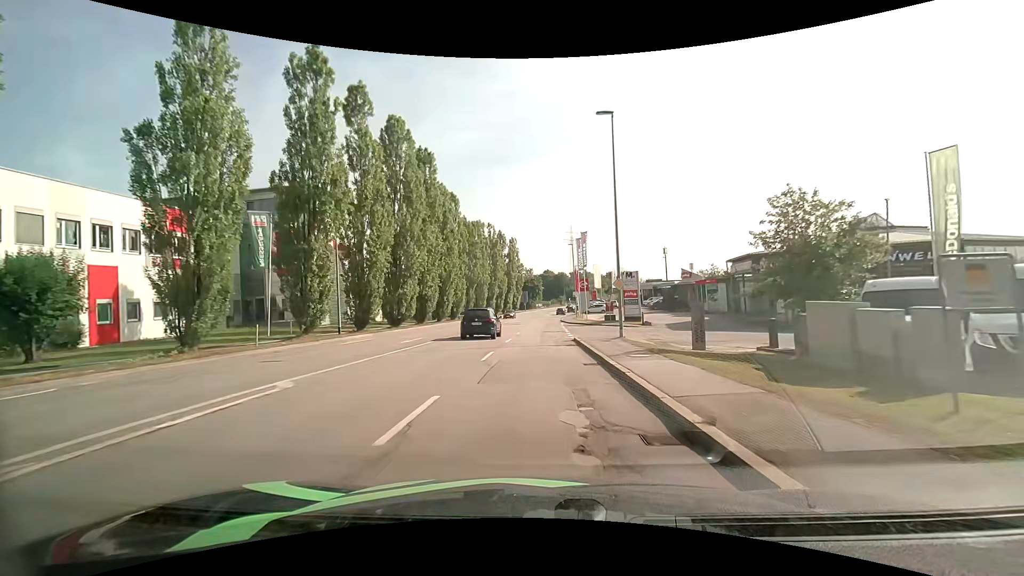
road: tertiary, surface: asphalt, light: Day
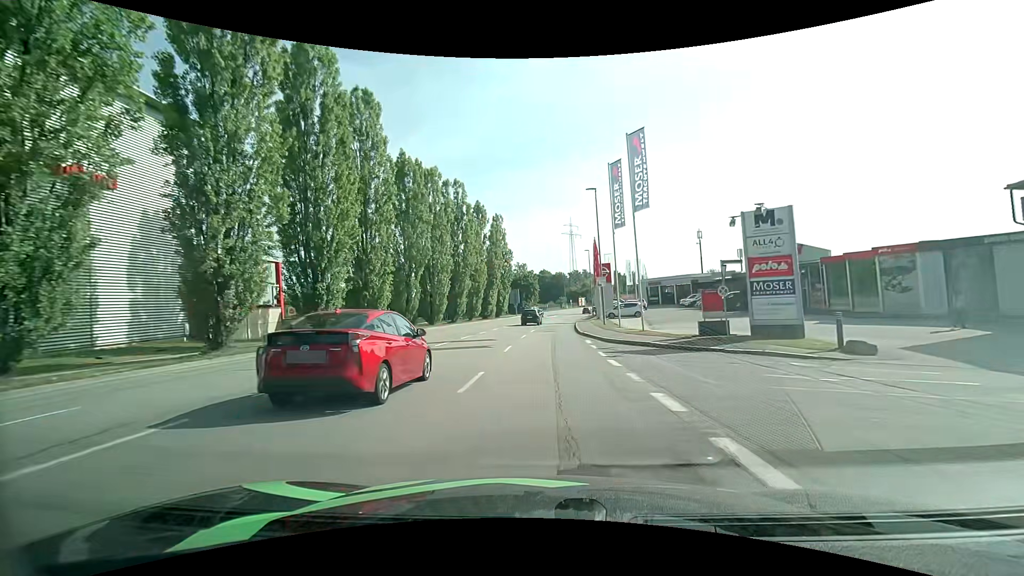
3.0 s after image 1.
(0.0, +32.4) m; +1°
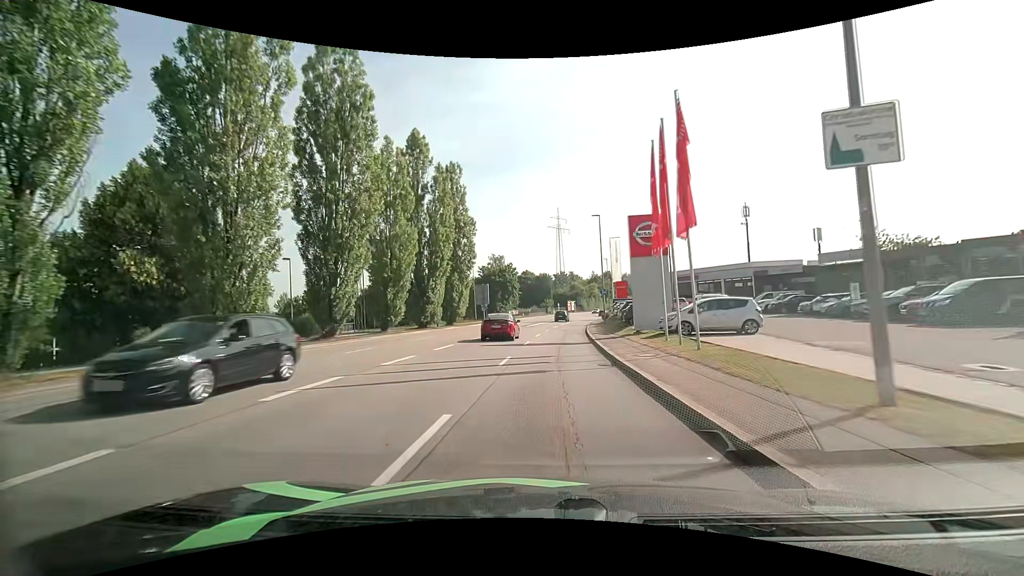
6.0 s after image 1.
(+0.3, +31.3) m; +1°
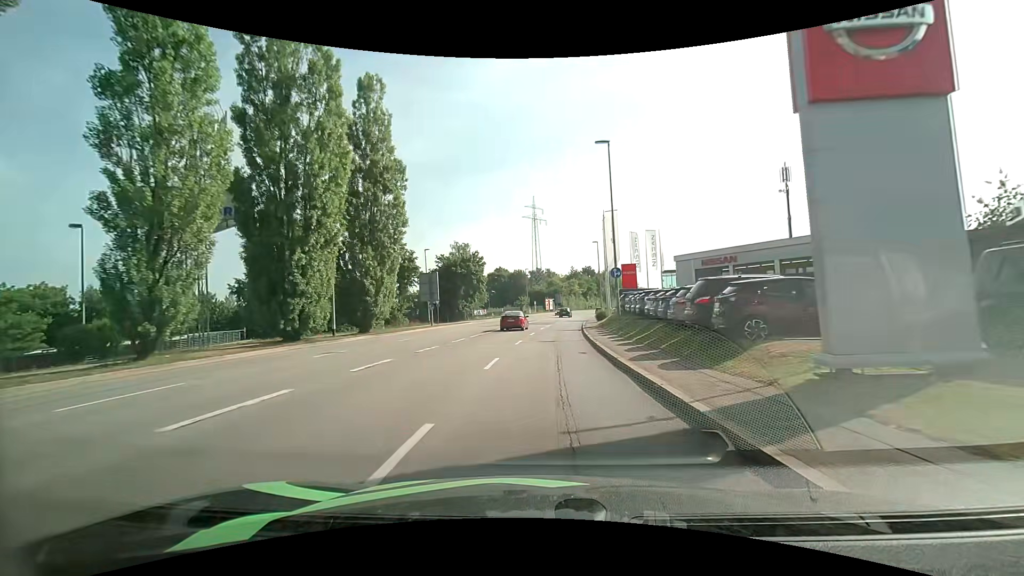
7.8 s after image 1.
(+0.6, +19.9) m; +3°
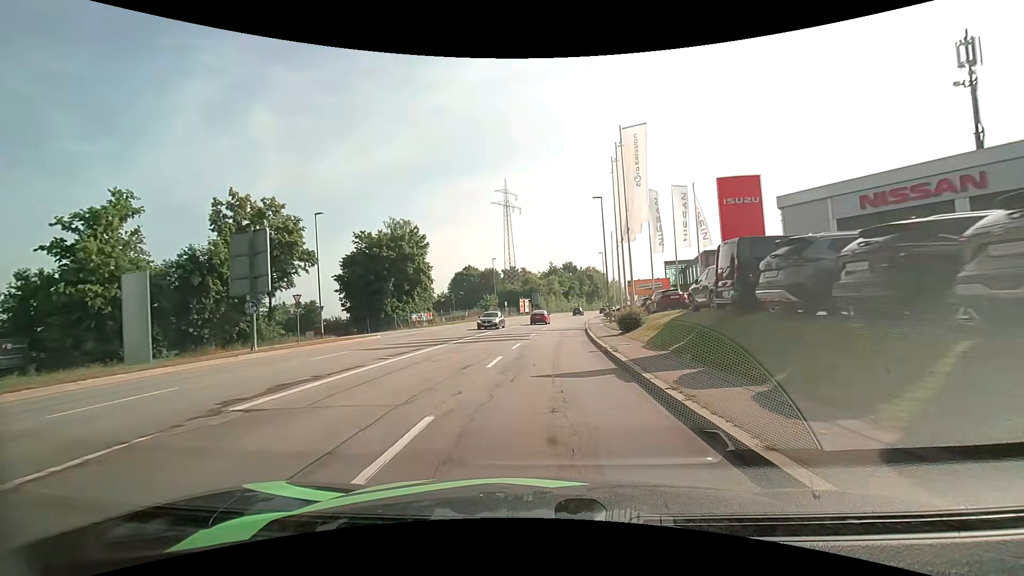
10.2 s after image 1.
(+0.7, +27.0) m; +3°
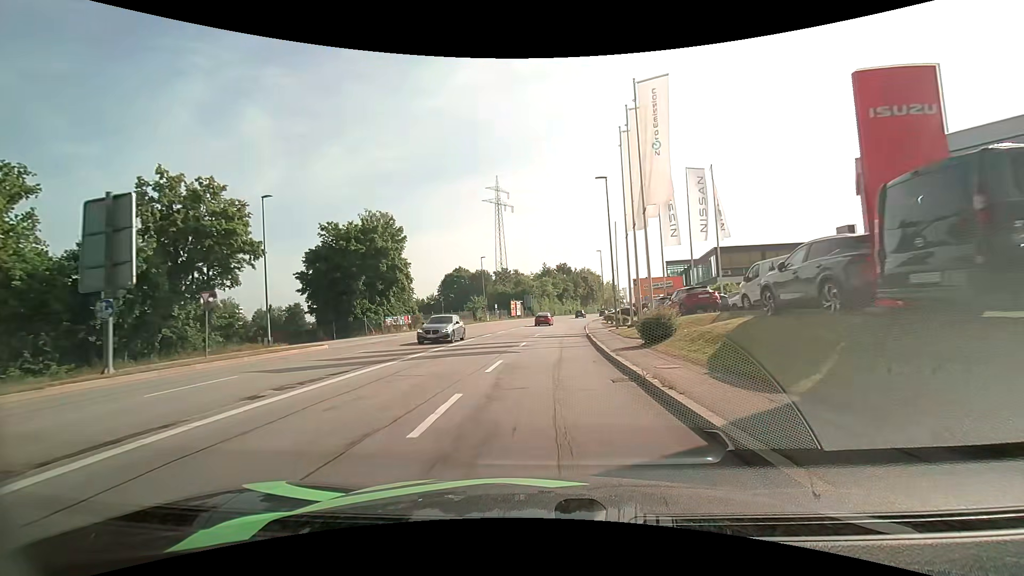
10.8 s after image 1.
(0.0, +6.8) m; 0°
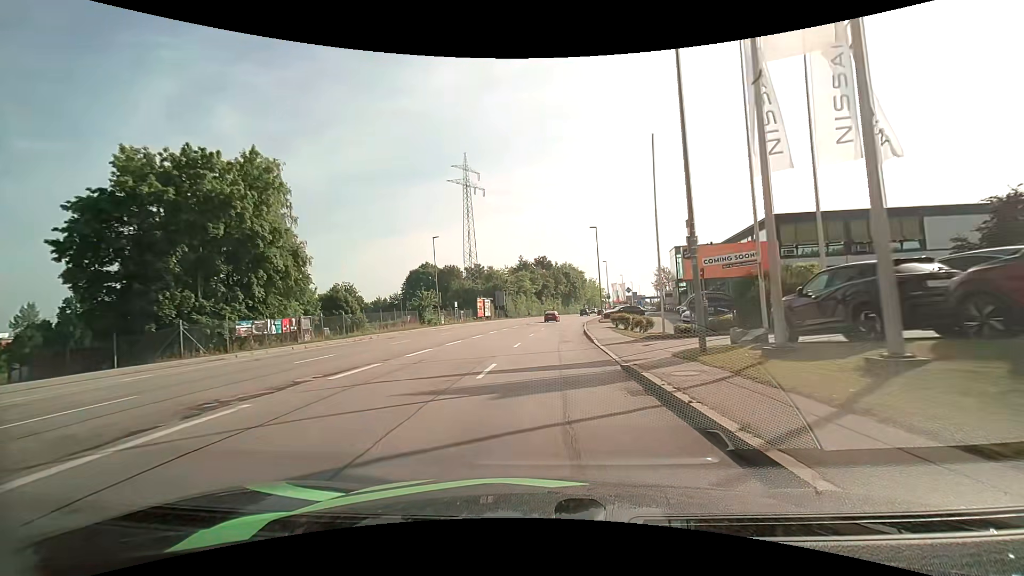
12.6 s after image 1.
(+0.5, +20.8) m; +3°
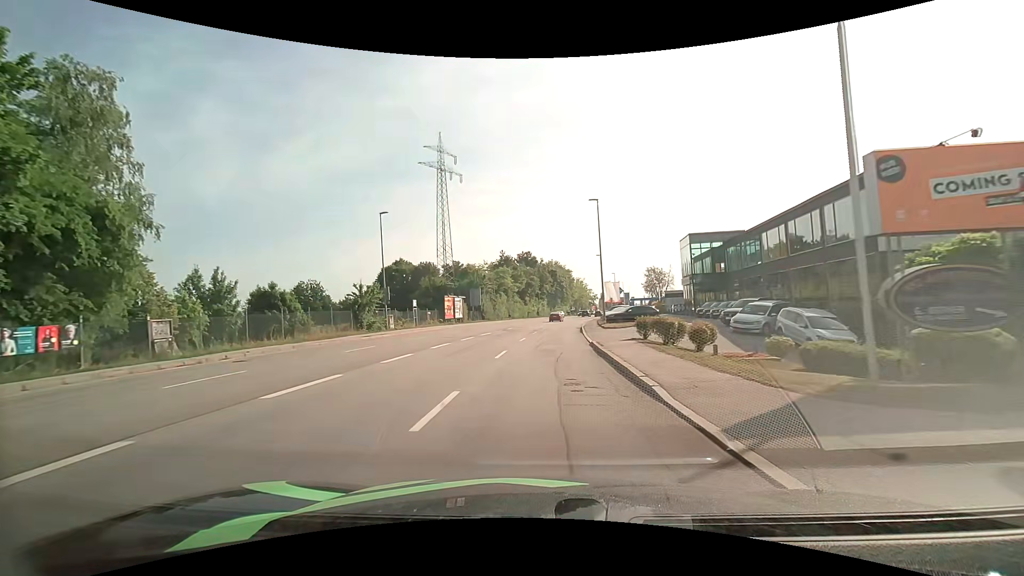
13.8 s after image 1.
(+0.2, +14.2) m; +2°
(0, +10) (0, +20) (+1, +30) (+1, +40) (+2, +50) (+3, +60) (+5, +70) (+6, +80) (+8, +90) (+9, +99) m
